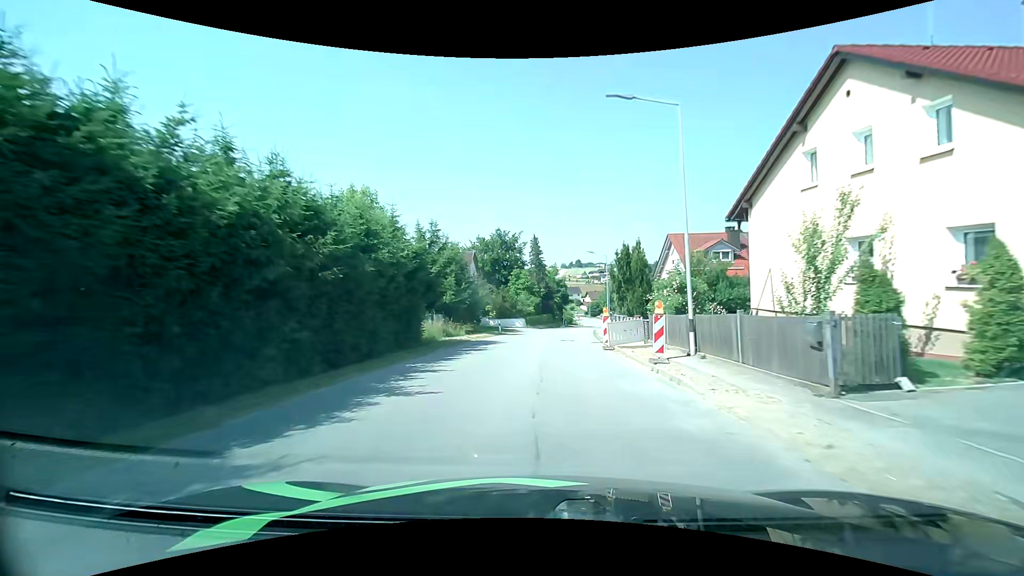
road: tertiary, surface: asphalt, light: Day
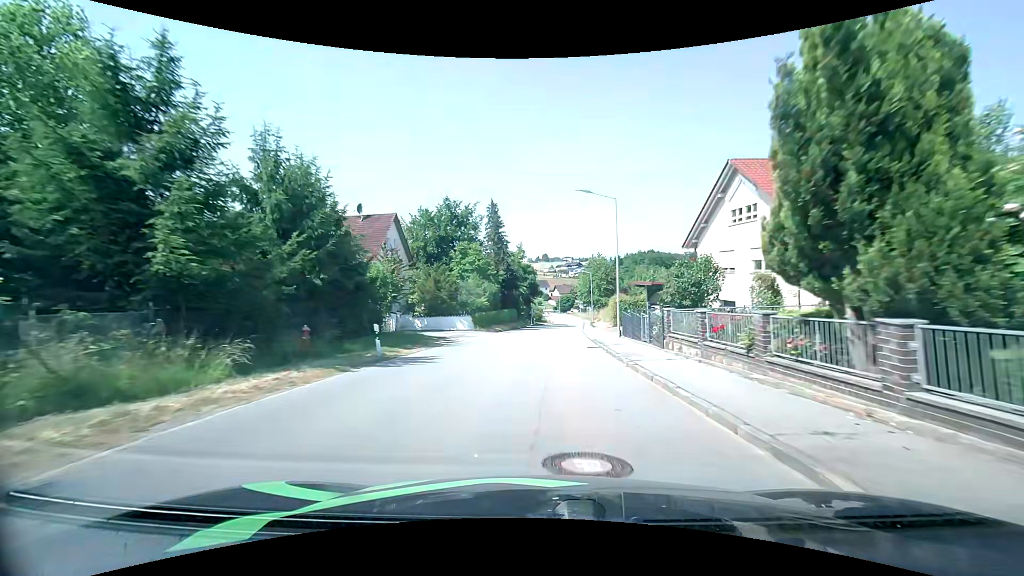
(+0.8, +23.3) m; +4°
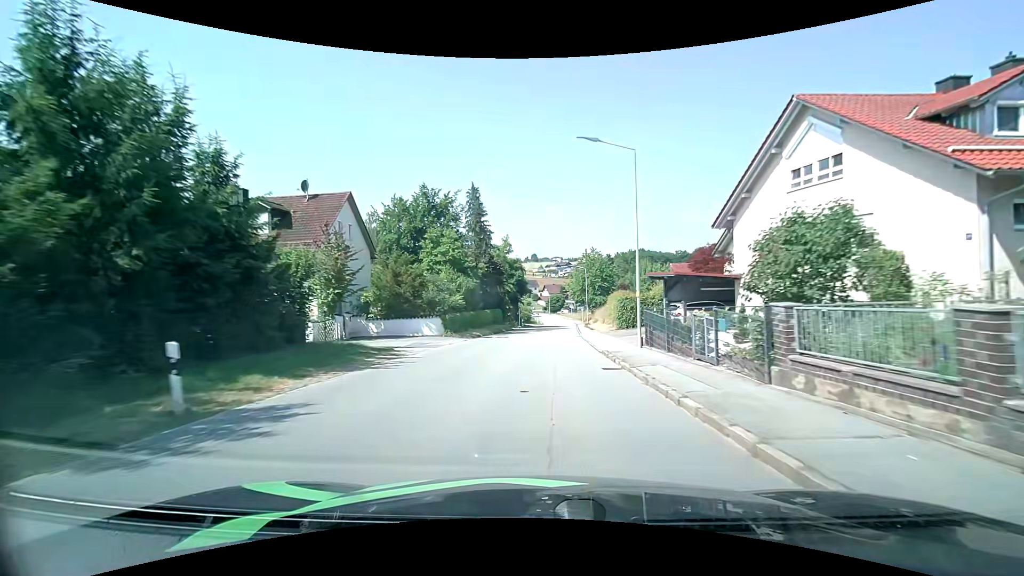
(+0.1, +8.0) m; +1°
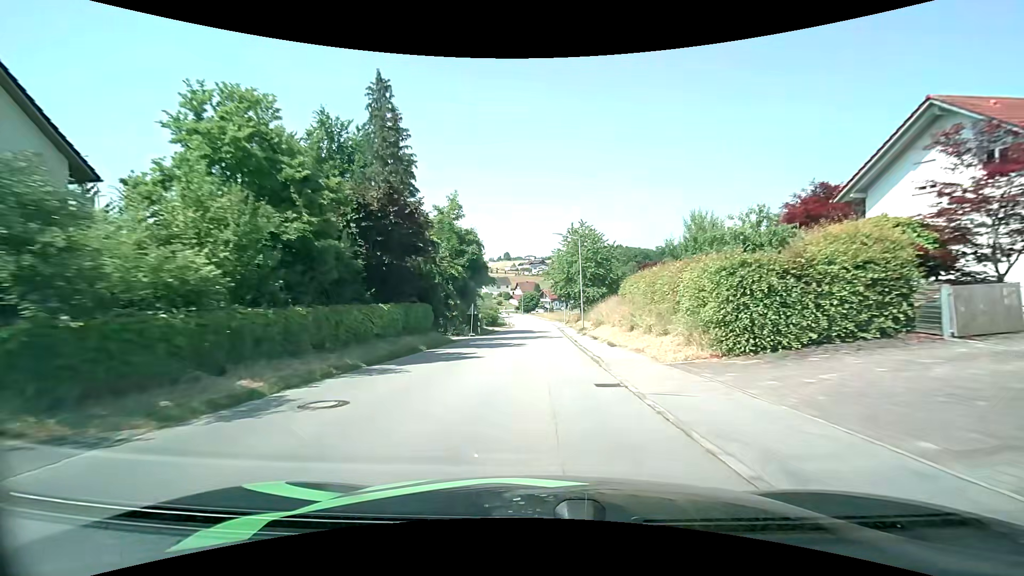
(+0.9, +24.2) m; +4°
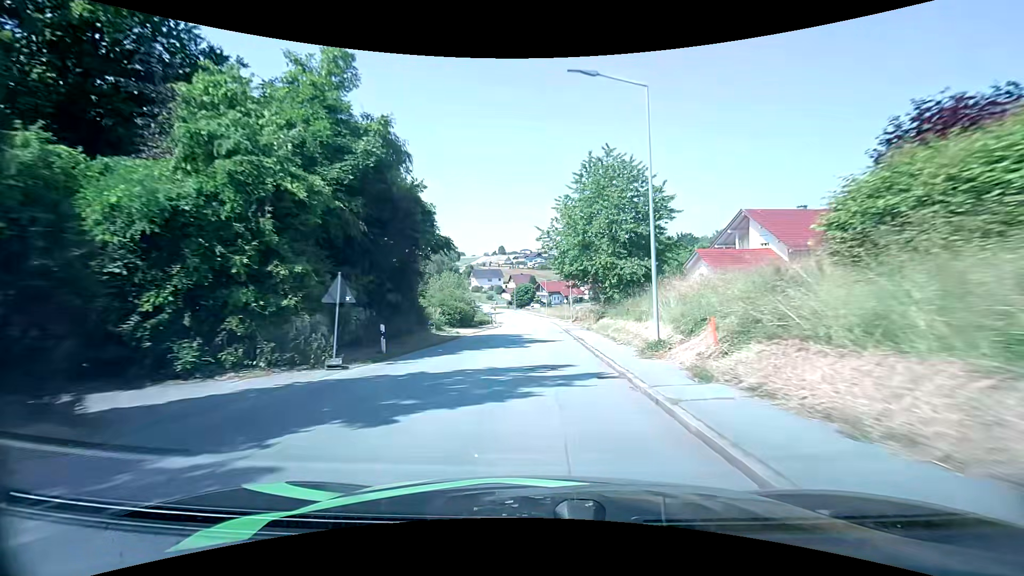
(+0.2, +25.0) m; +1°
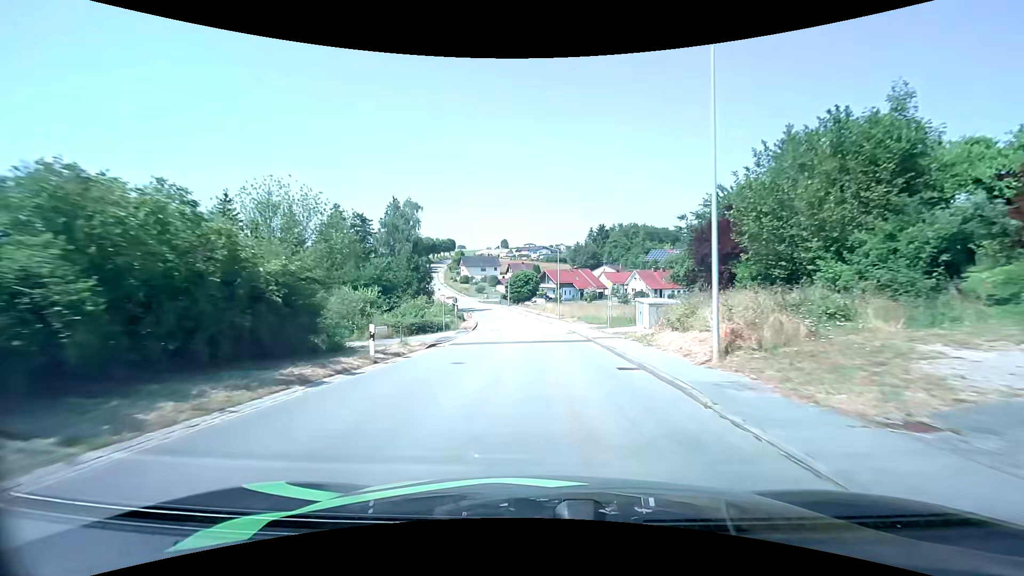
(-0.4, +43.1) m; -1°
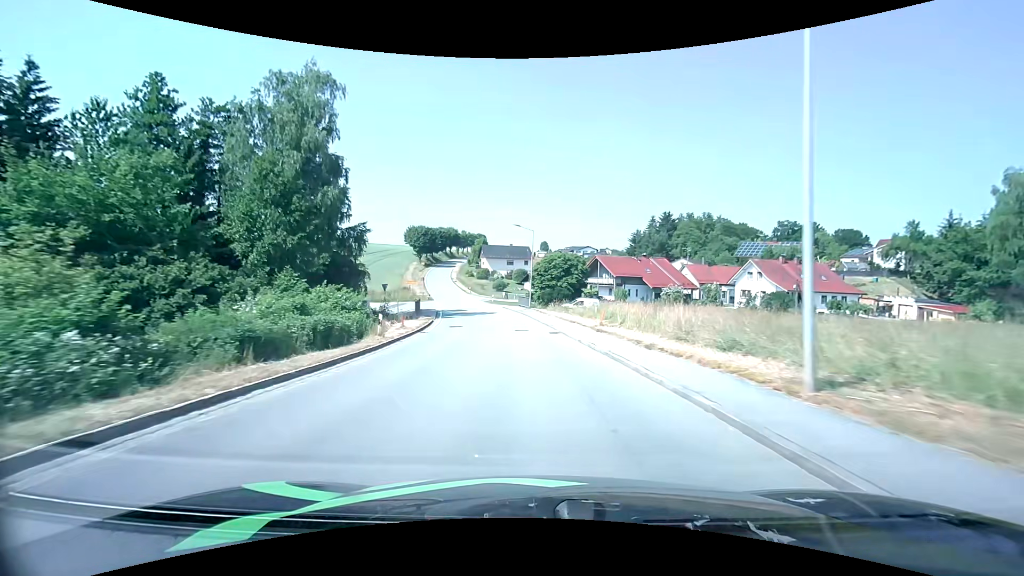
(-0.6, +45.0) m; -4°
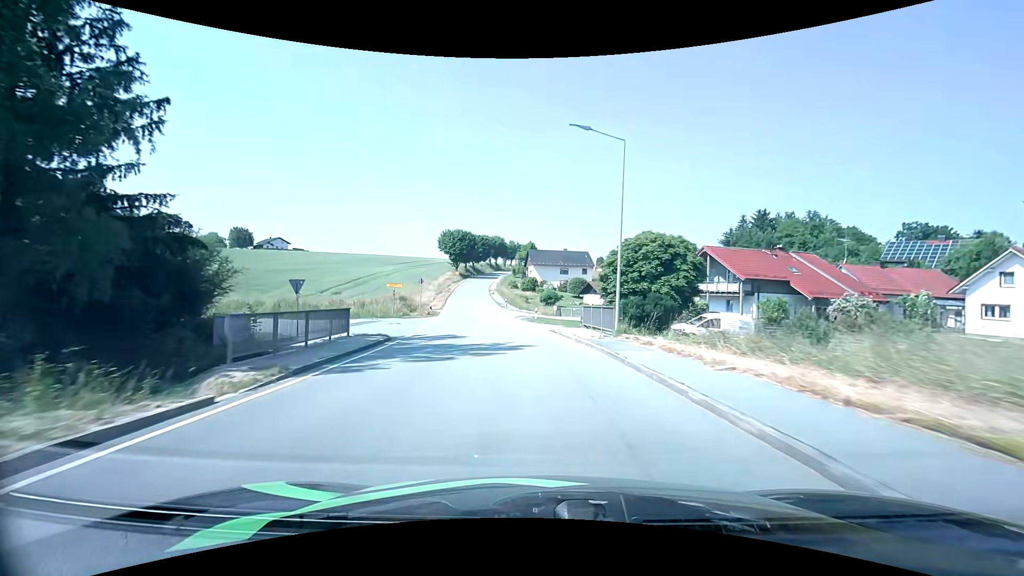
(-1.5, +28.0) m; -6°
(0, +10) (-1, +20) (-2, +30) (-3, +40) (-4, +50) (-6, +60) (-7, +70) (-9, +79) (-11, +89) (-12, +99) m
